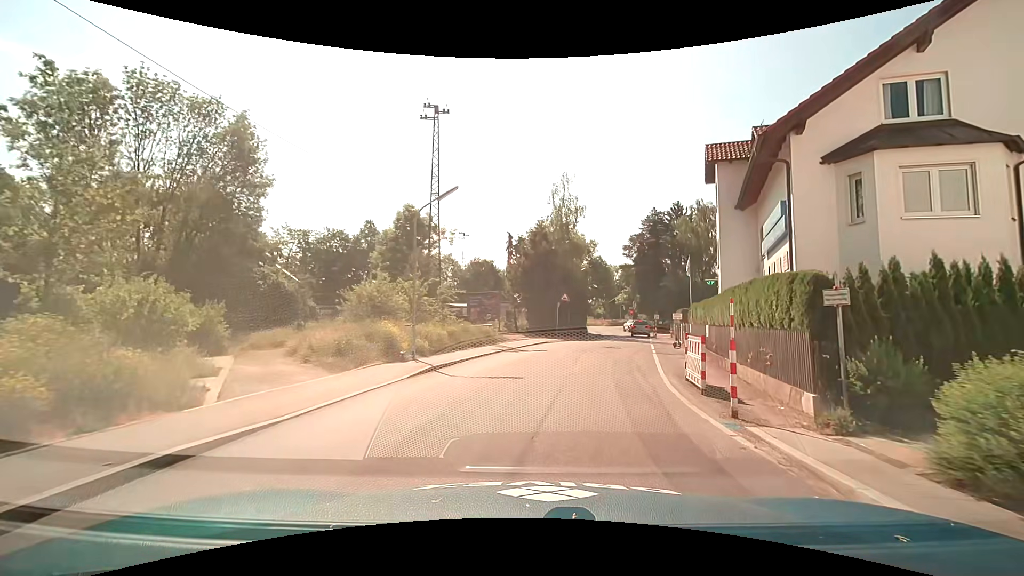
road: residential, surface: asphalt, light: Day
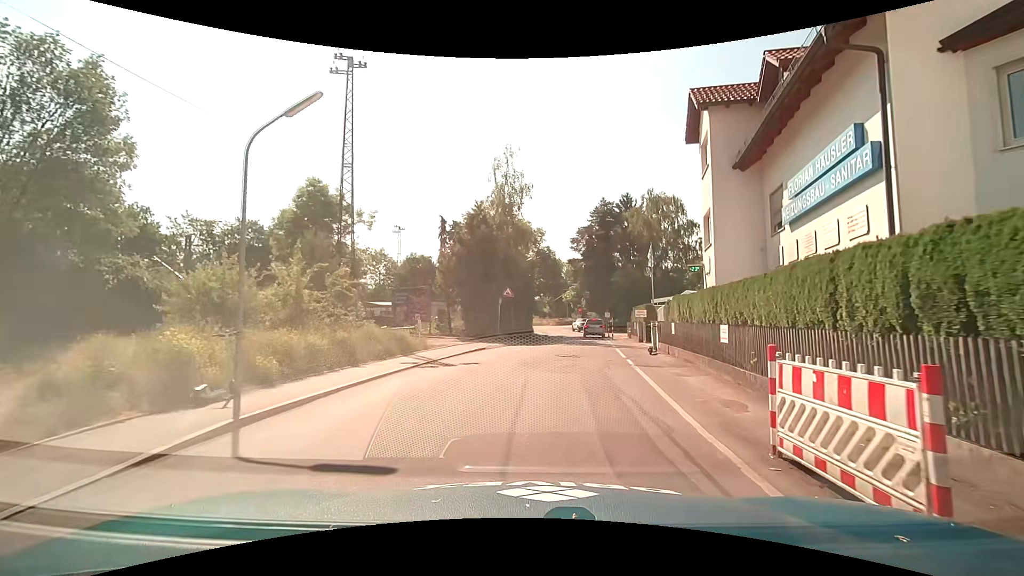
(+0.5, +7.0) m; +7°
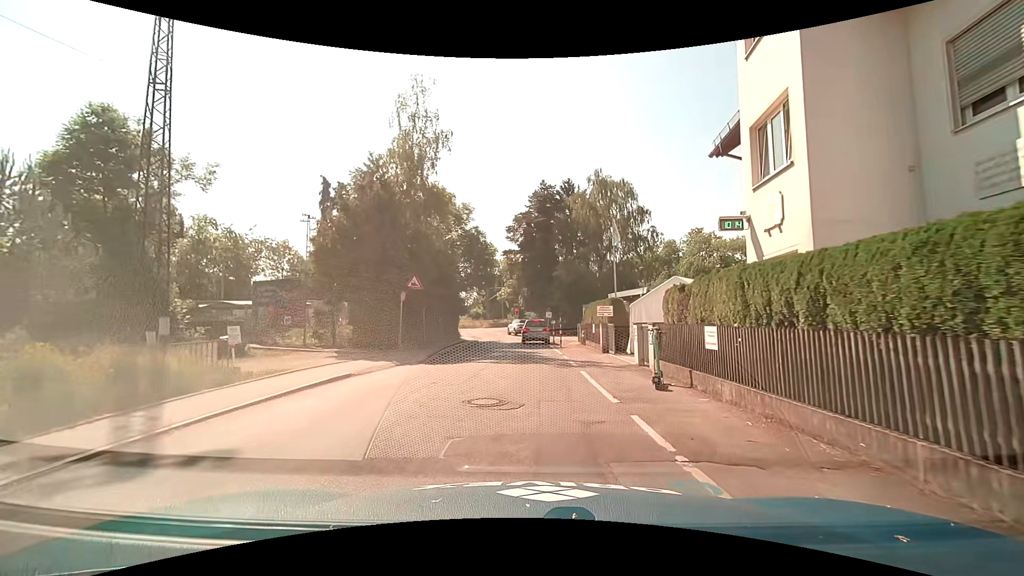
(+0.8, +10.3) m; +6°
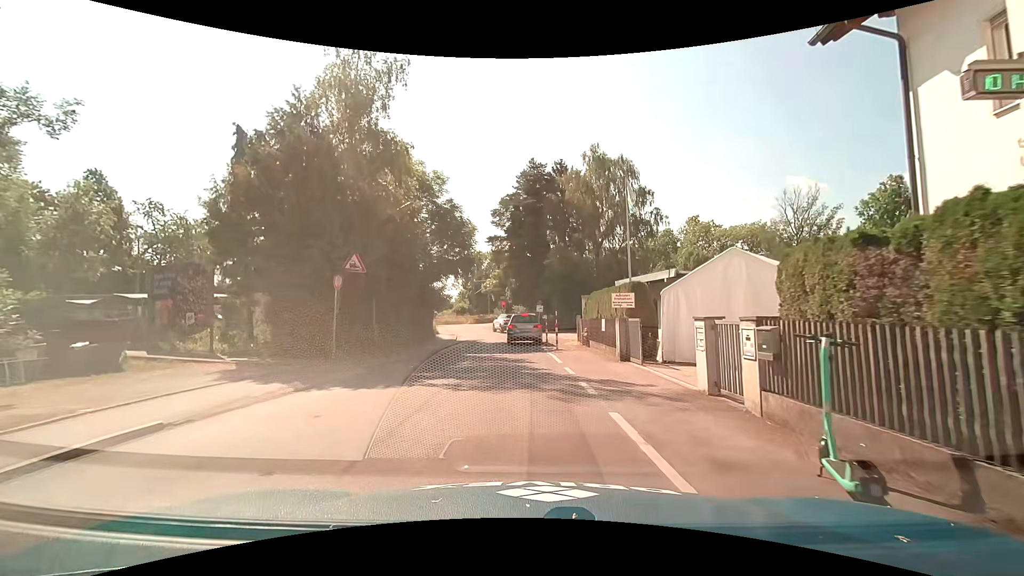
(+0.3, +6.5) m; +2°
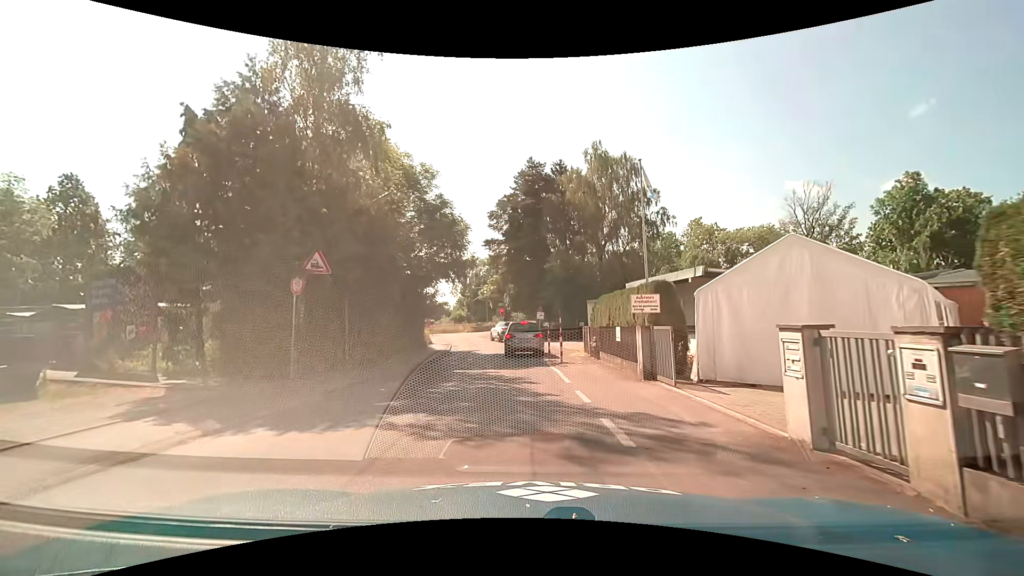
(0.0, +2.8) m; -1°
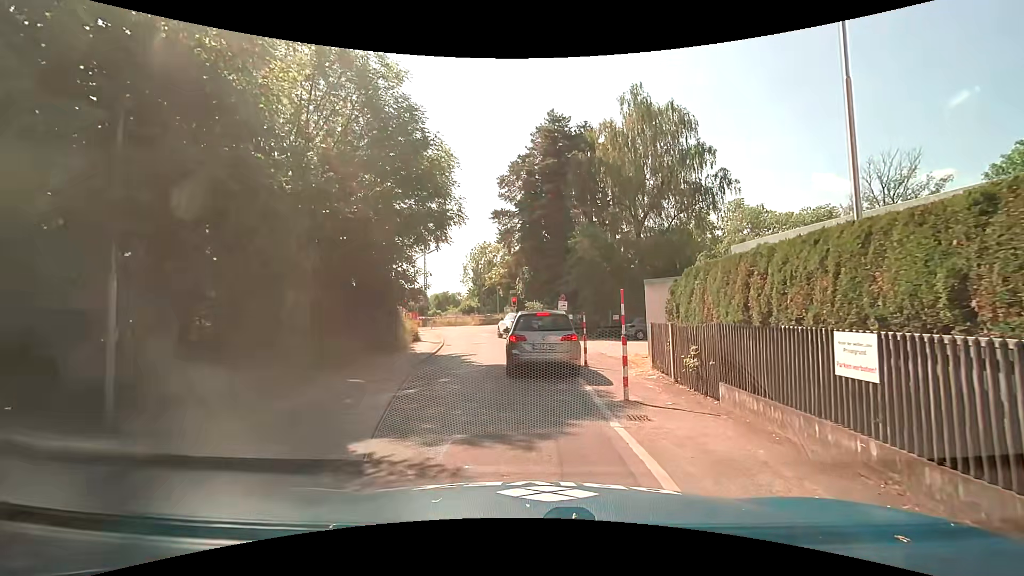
(+0.2, +9.8) m; 0°
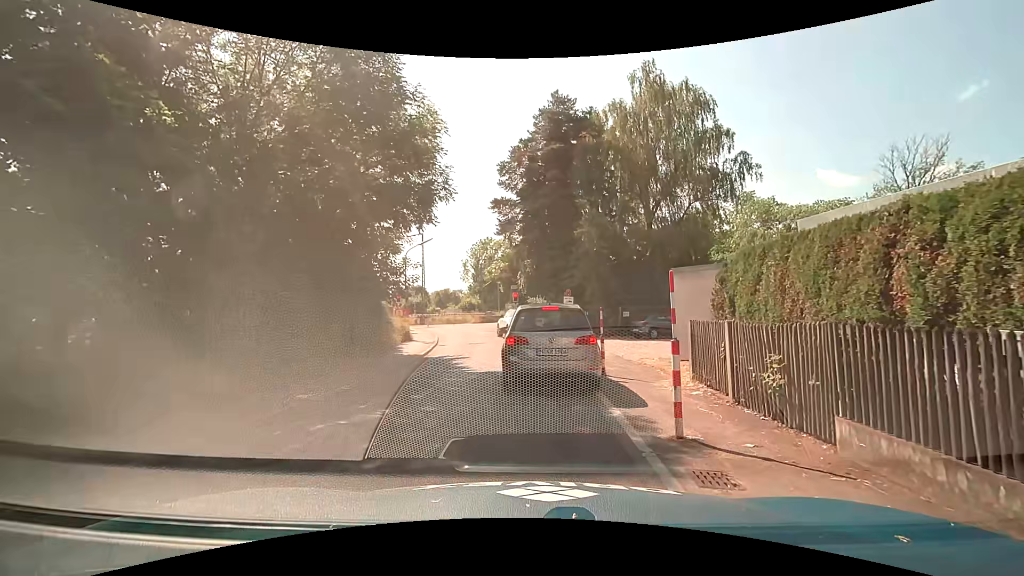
(0.0, +2.8) m; -1°
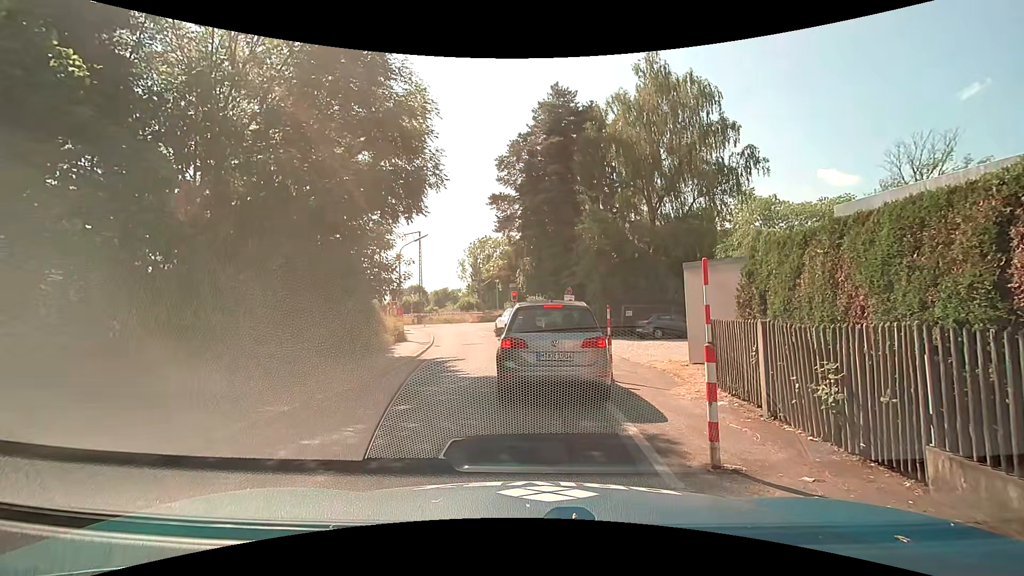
(0.0, +1.0) m; -2°
